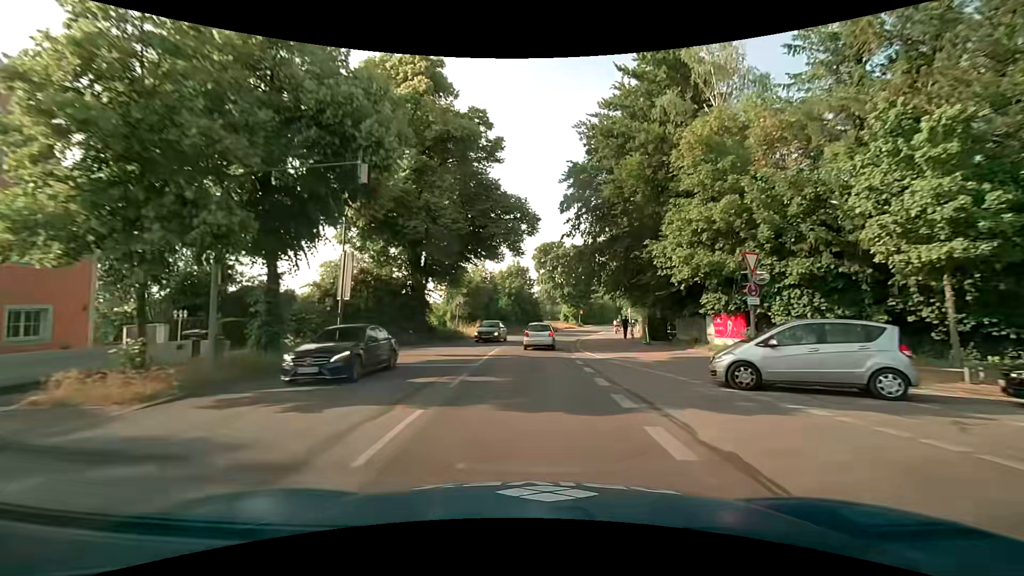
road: secondary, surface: asphalt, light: Day
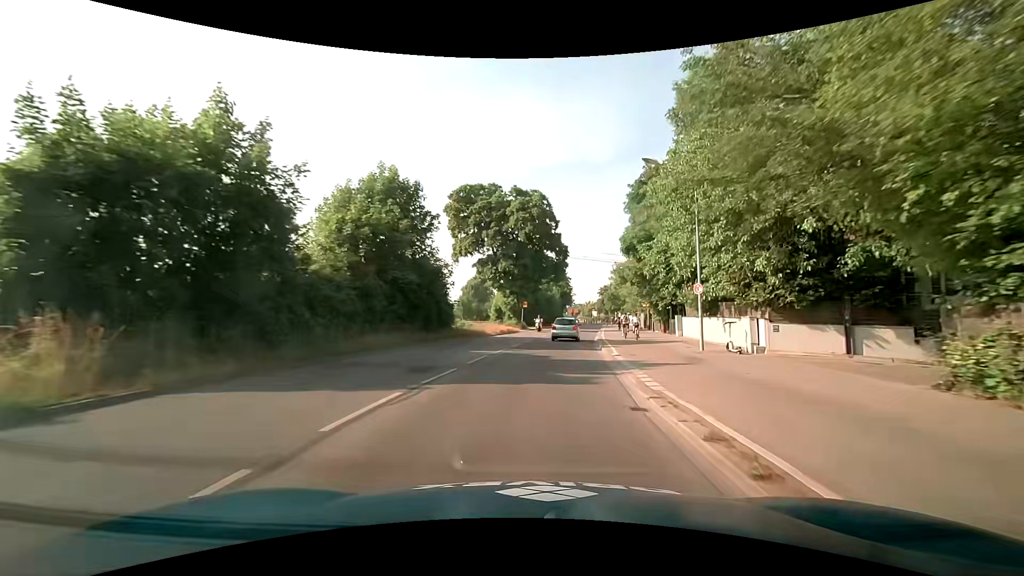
(+2.3, +40.2) m; +8°
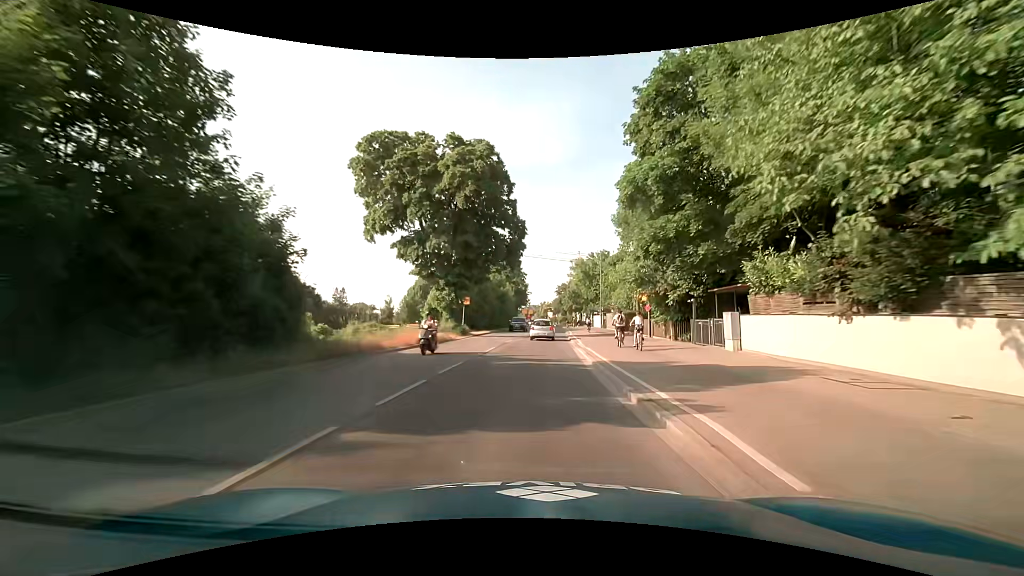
(+1.0, +16.0) m; +5°
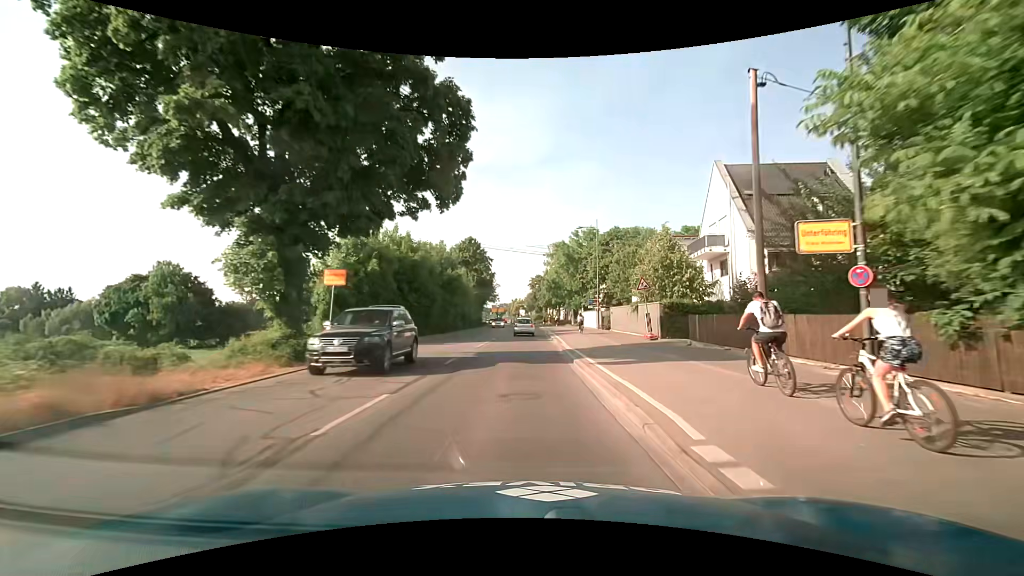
(+1.1, +24.0) m; +4°
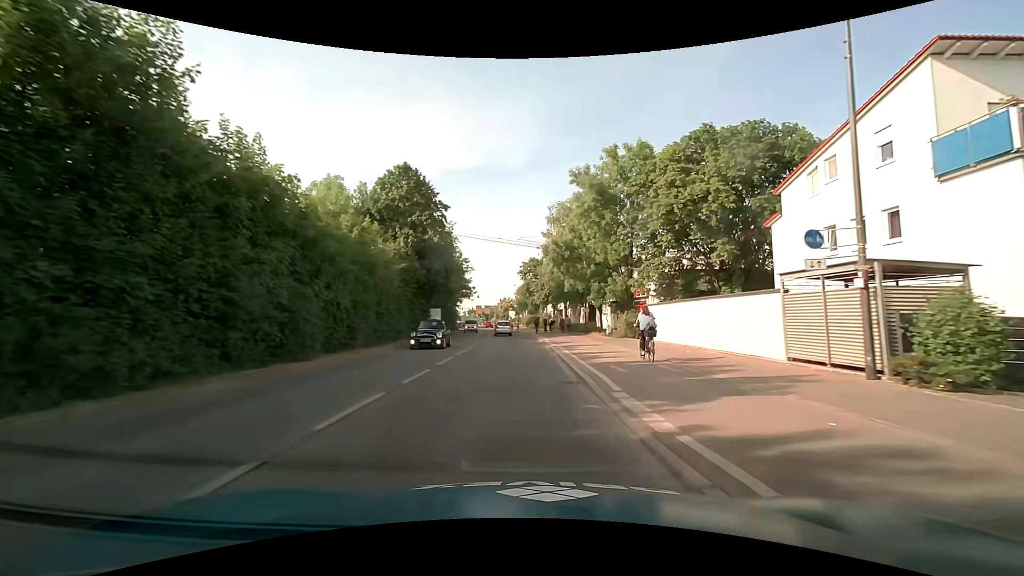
(+0.2, +39.8) m; +1°
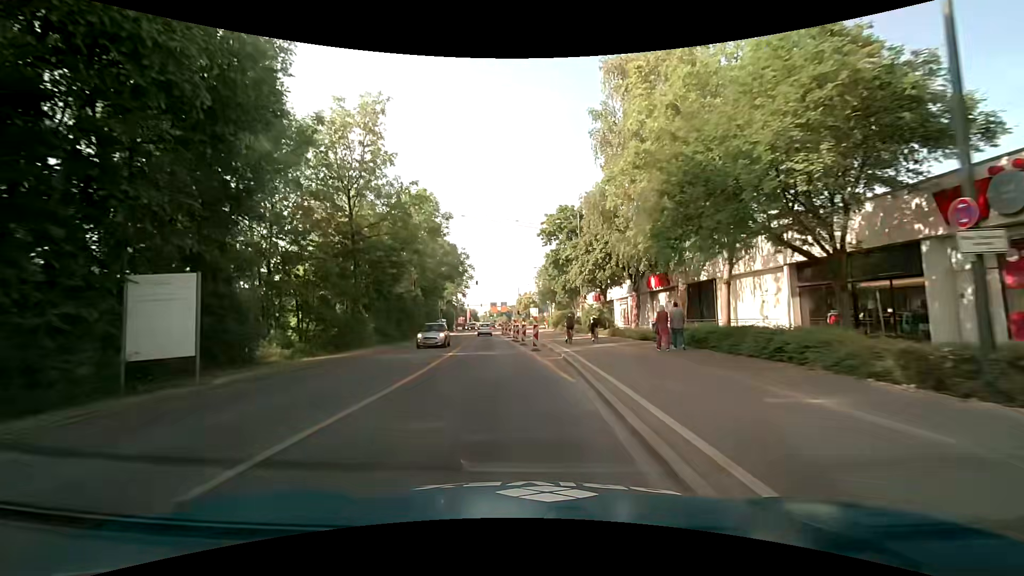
(-0.3, +39.1) m; -3°
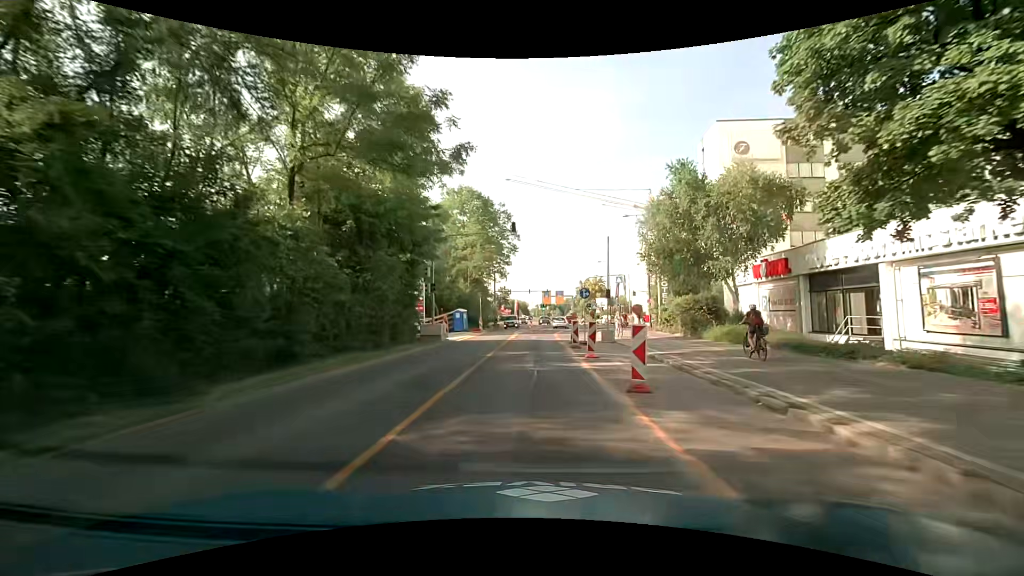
(-2.7, +37.0) m; -5°
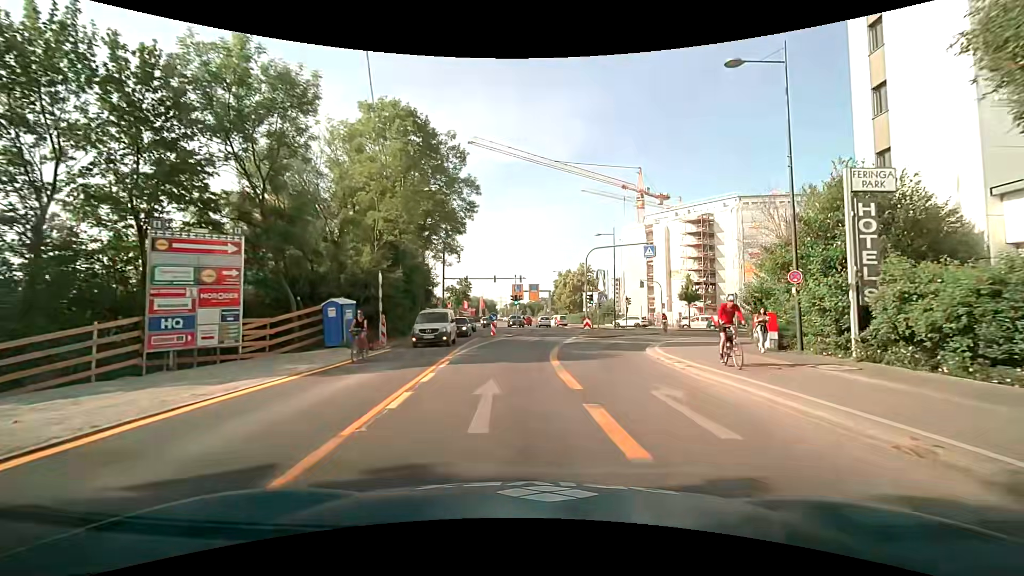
(+0.1, +27.1) m; +3°
(0, +10) (+2, +20) (+5, +29) (+10, +38) (+17, +45) (+26, +49) (+36, +50) (+46, +50) (+56, +50) (+66, +49) m
